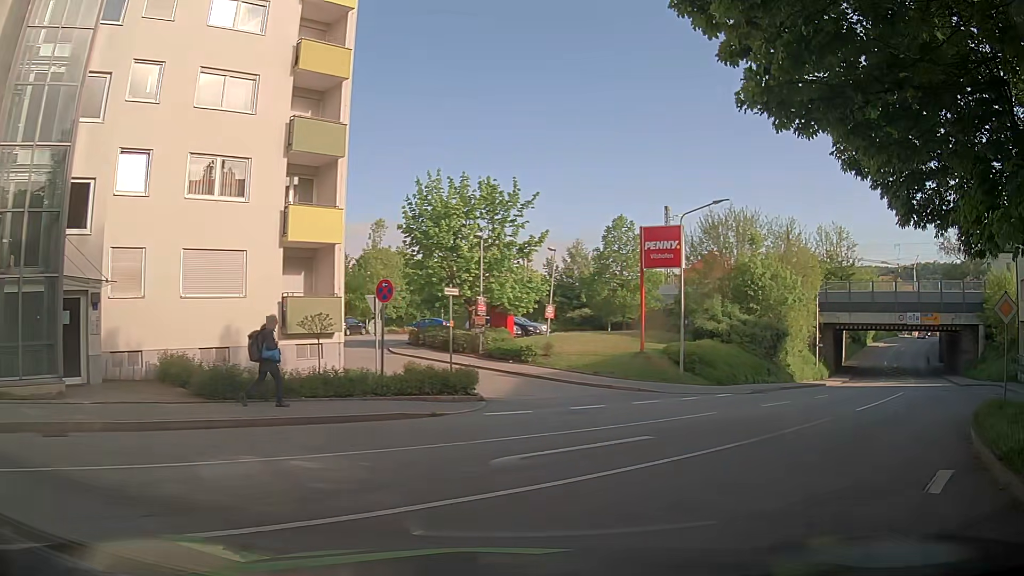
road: tertiary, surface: asphalt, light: Day
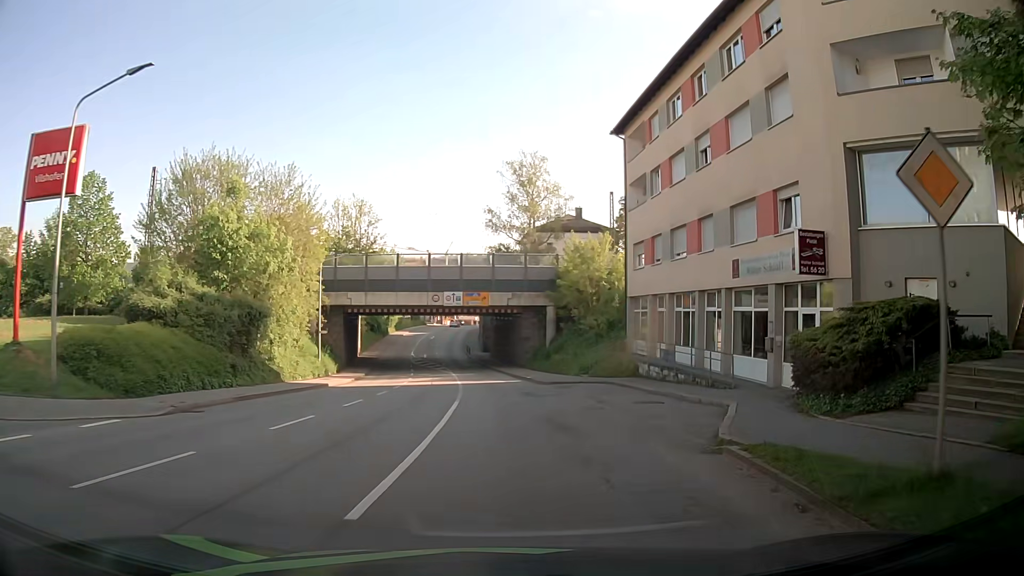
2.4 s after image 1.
(+6.0, +12.4) m; +42°
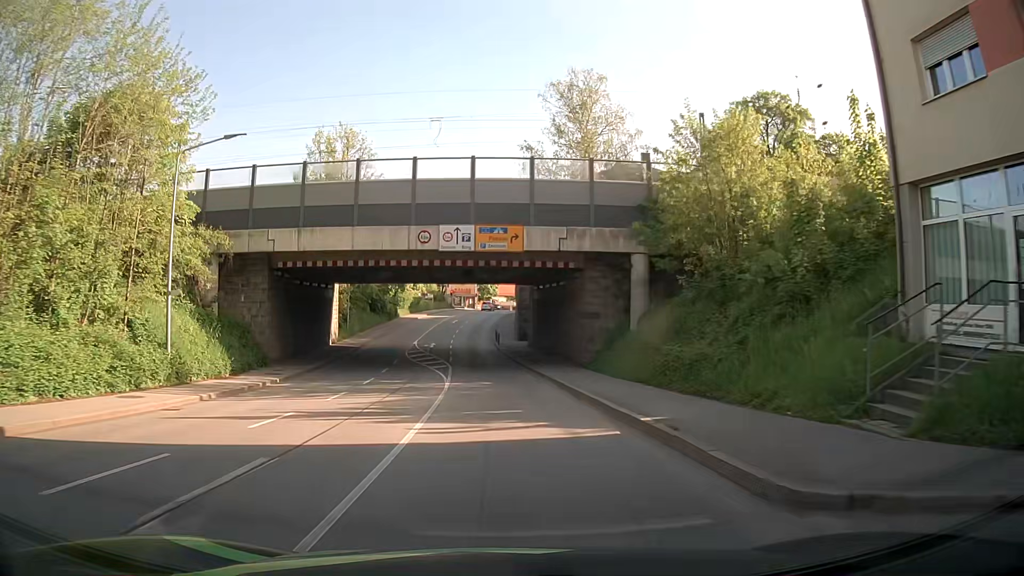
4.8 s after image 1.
(+0.1, +25.4) m; -2°
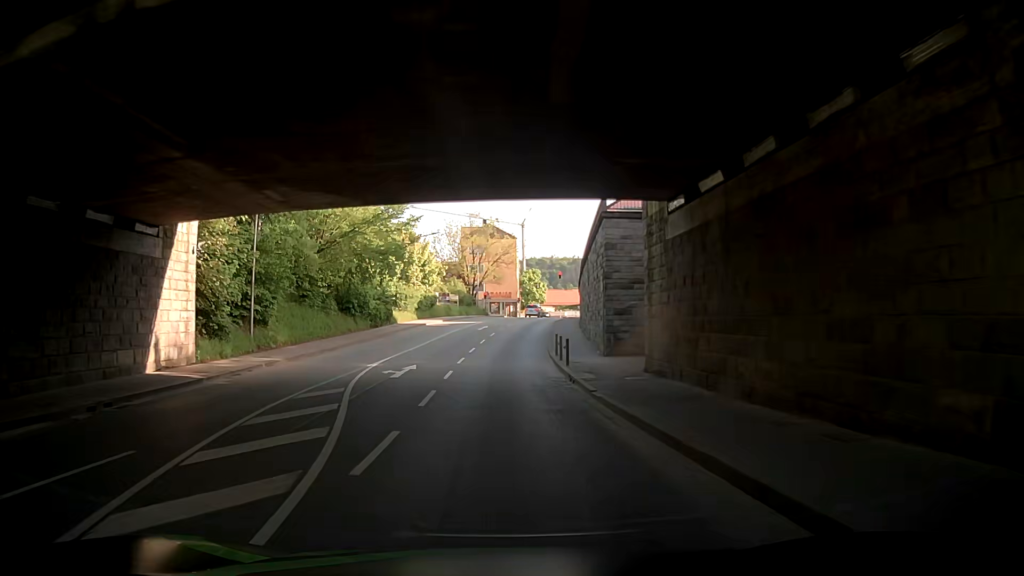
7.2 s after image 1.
(-0.9, +31.2) m; -4°
